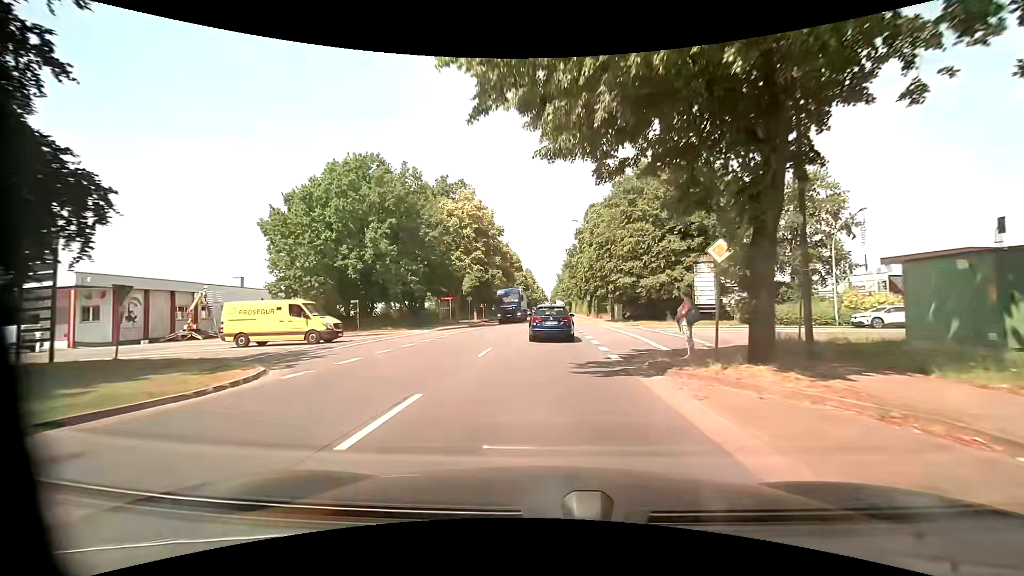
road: tertiary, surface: asphalt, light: Day
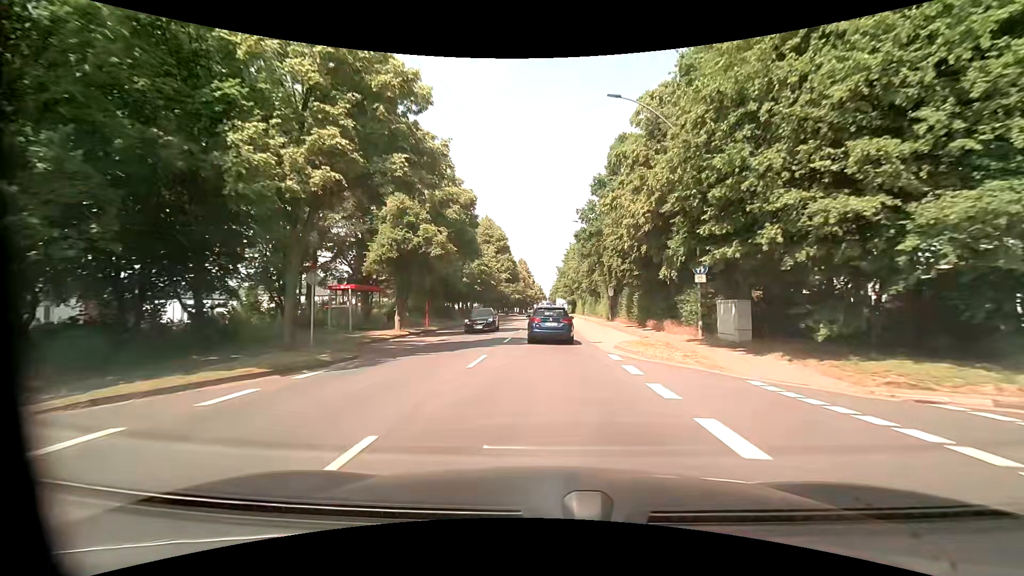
(+0.1, +29.7) m; 0°
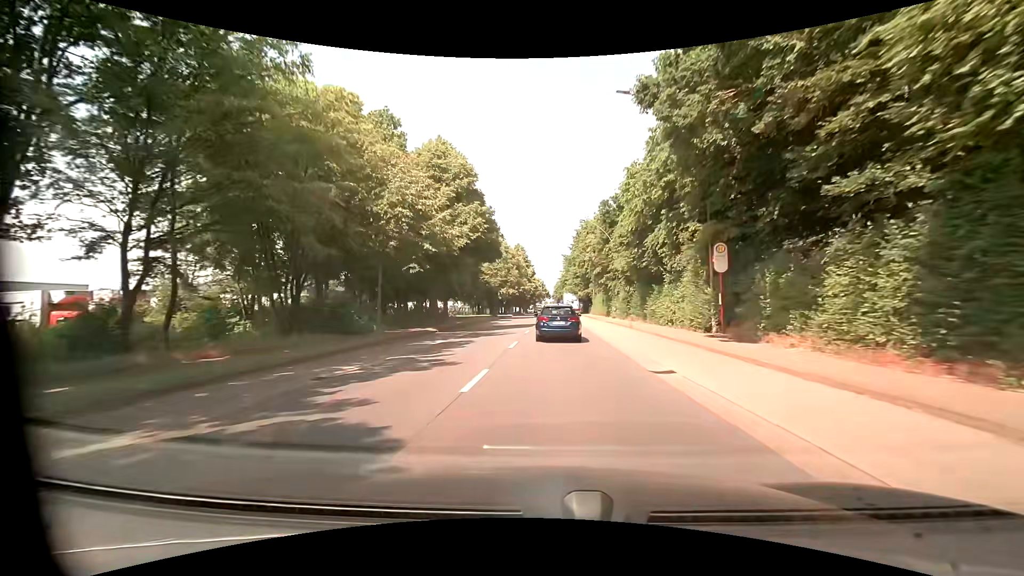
(-0.1, +30.4) m; 0°
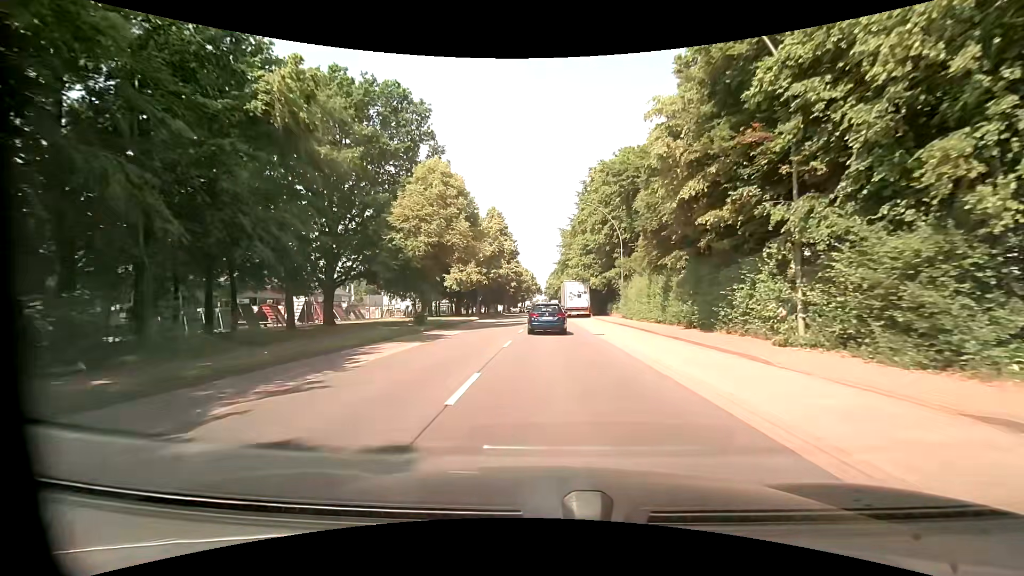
(-0.1, +37.4) m; 0°
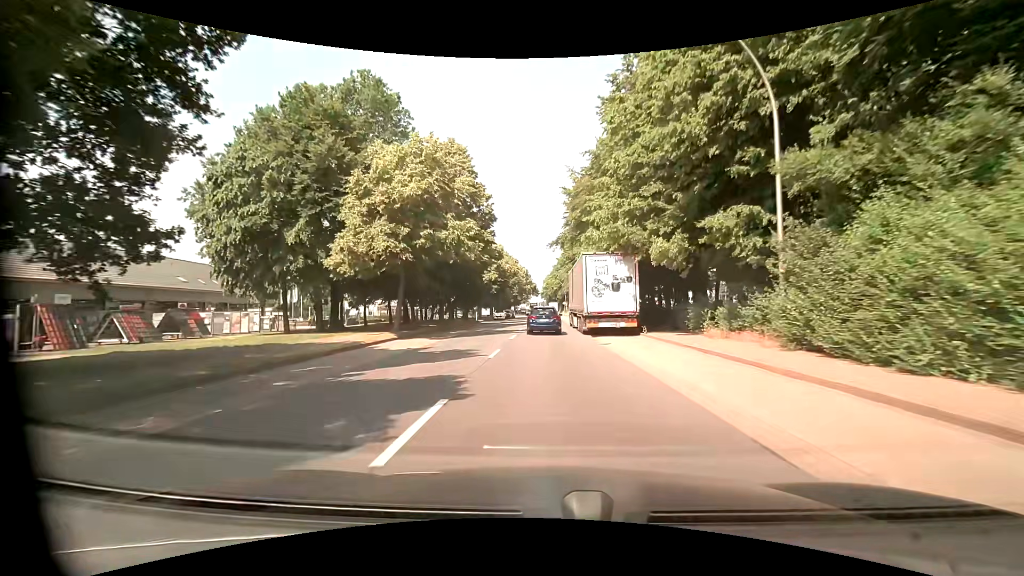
(+0.3, +29.5) m; 0°
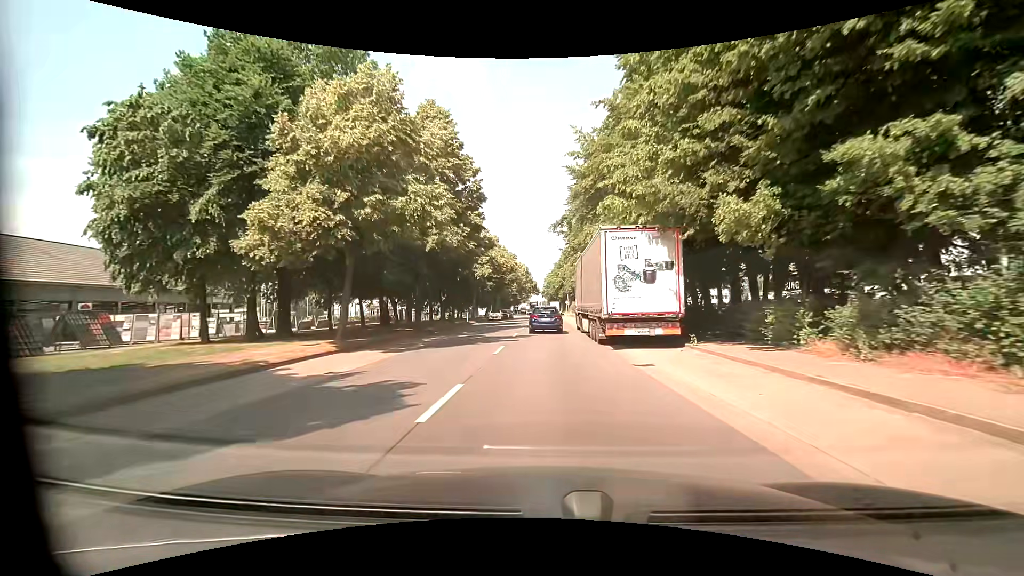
(0.0, +7.5) m; 0°
